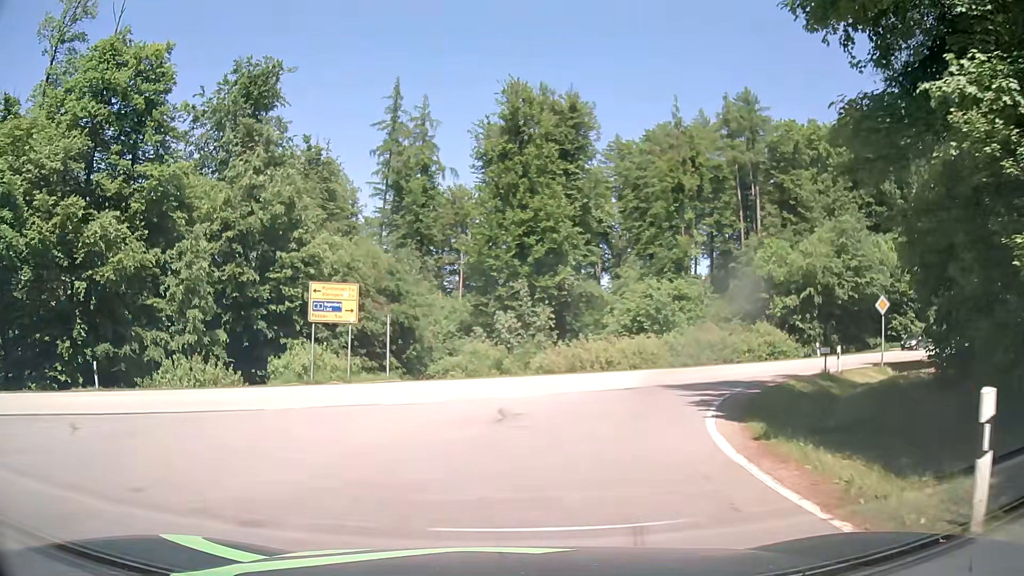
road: tertiary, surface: asphalt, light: Day
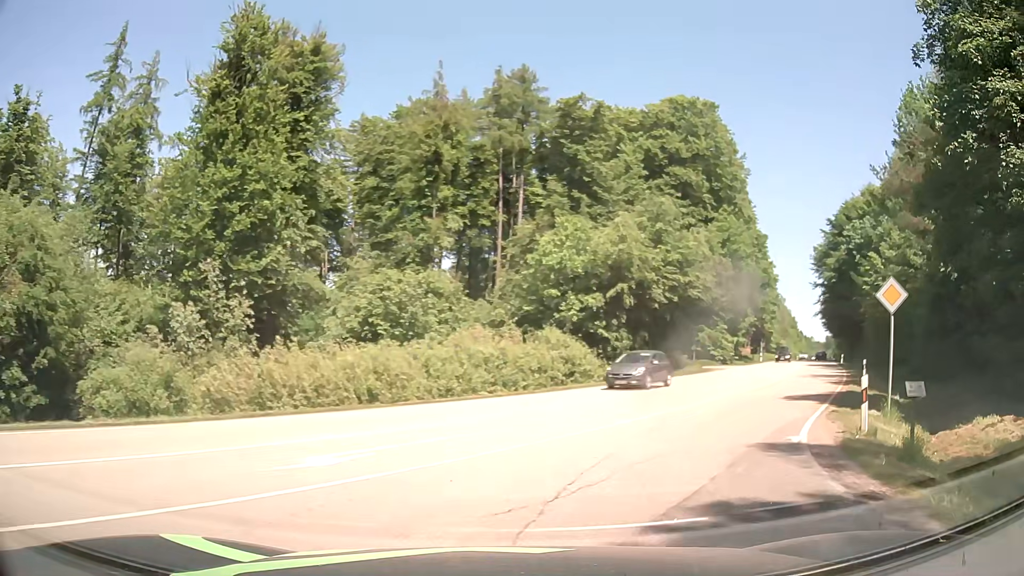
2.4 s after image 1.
(+2.3, +15.9) m; +24°
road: secondary
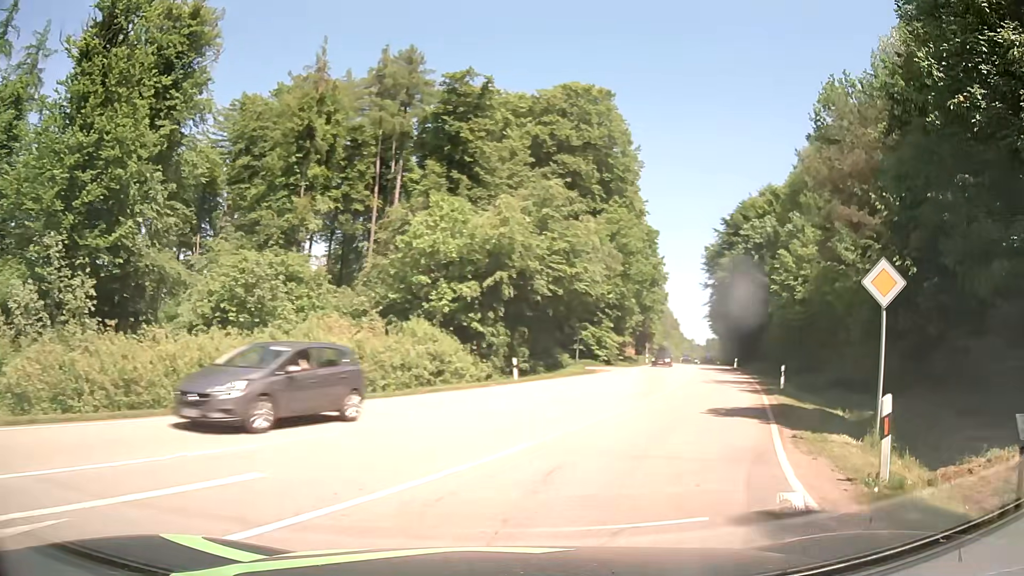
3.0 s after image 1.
(+0.4, +4.6) m; +9°
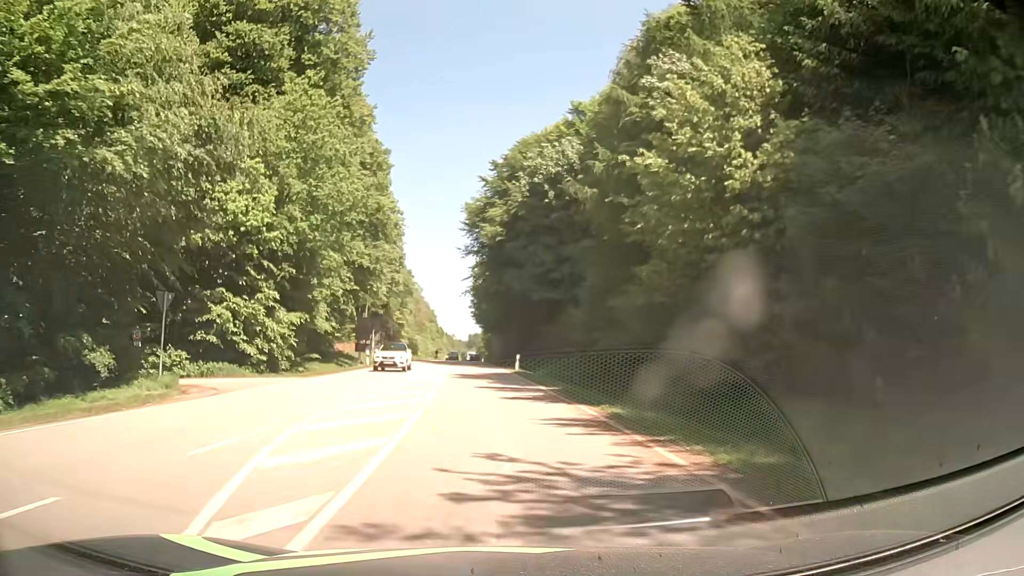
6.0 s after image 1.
(+9.2, +29.2) m; +21°
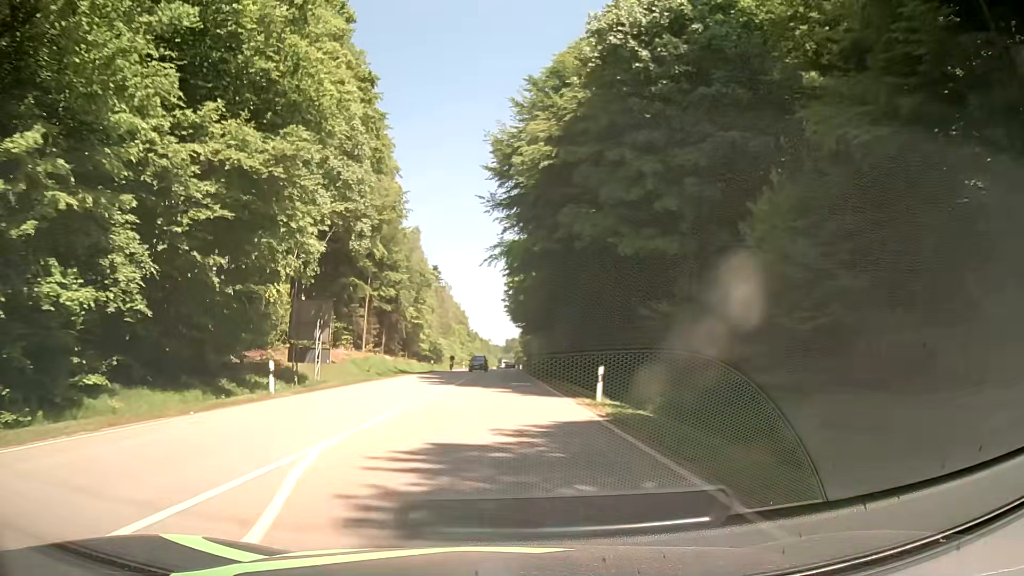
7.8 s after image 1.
(-0.6, +25.4) m; -3°
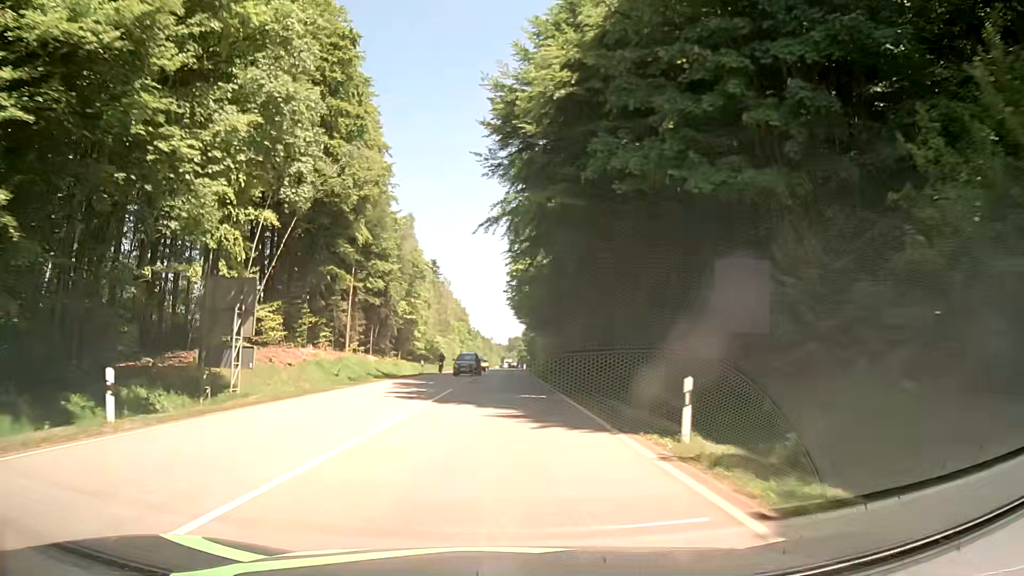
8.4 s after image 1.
(-0.1, +9.6) m; -1°
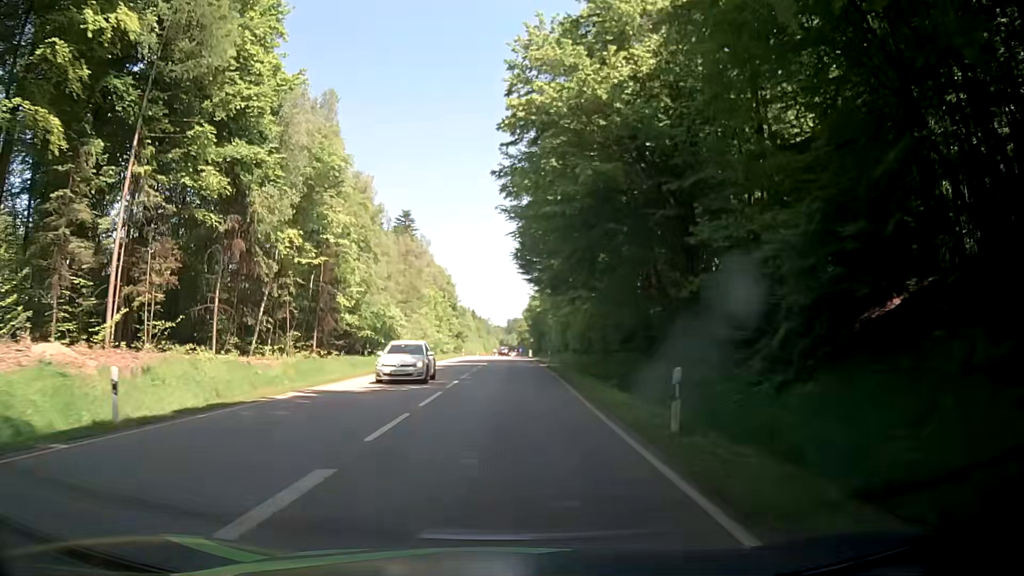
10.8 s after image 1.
(+0.4, +43.0) m; +1°
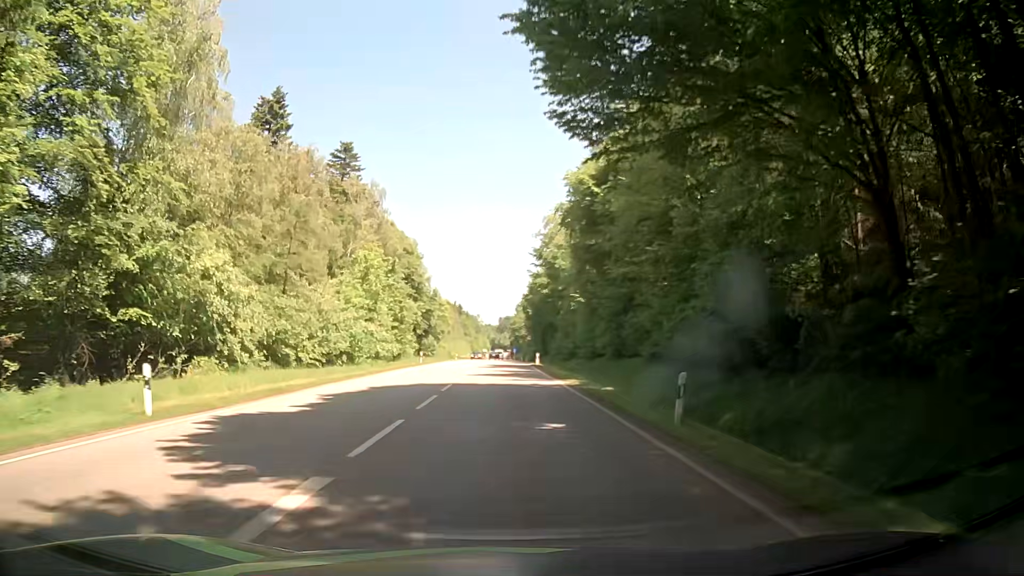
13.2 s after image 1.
(-0.3, +43.0) m; 0°
(0, +10) (0, +20) (0, +30) (0, +40) (0, +50) (0, +60) (0, +70) (-1, +80) (-1, +90) (-1, +100) m
